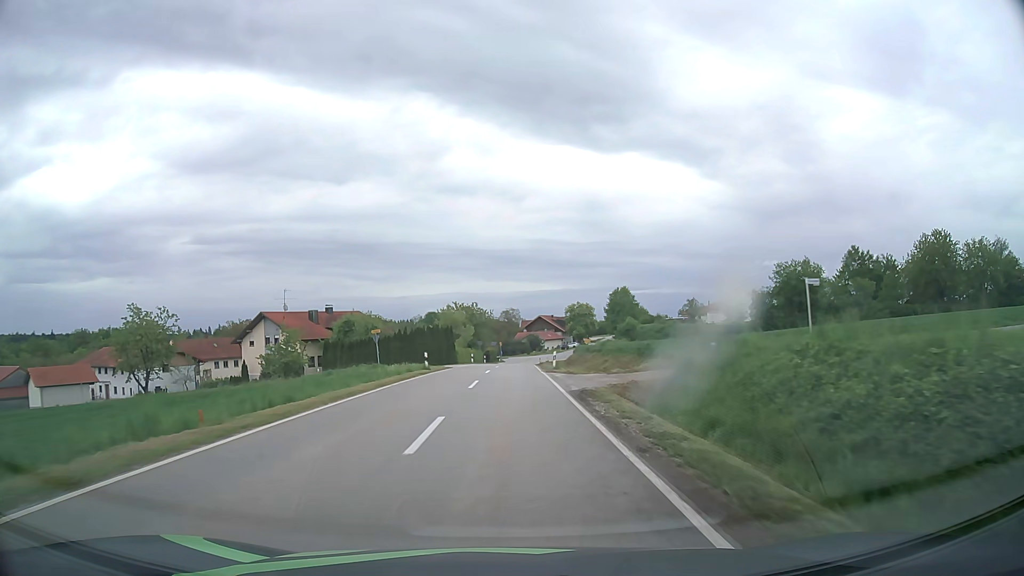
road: tertiary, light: Day
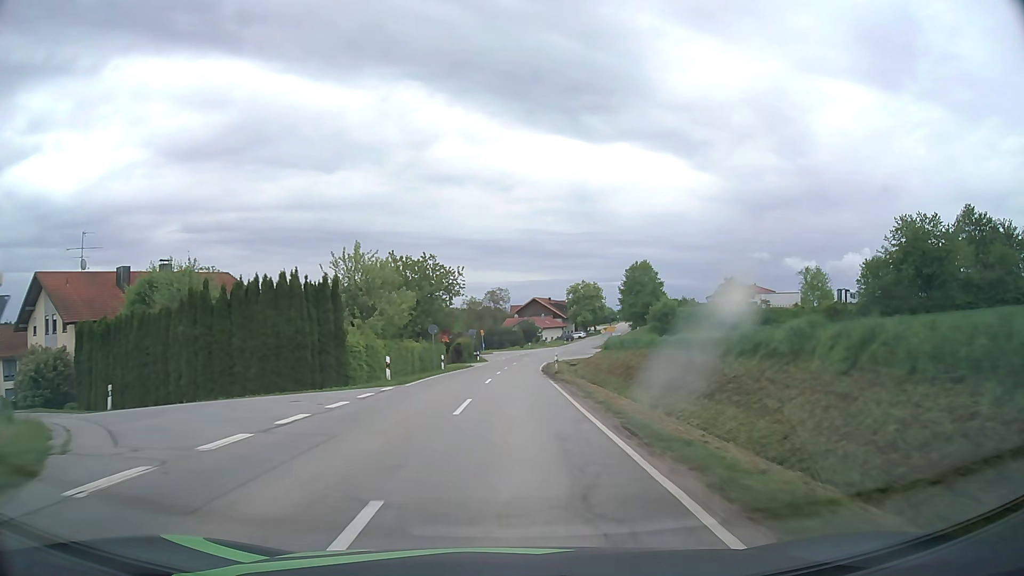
(+0.3, +42.9) m; +1°
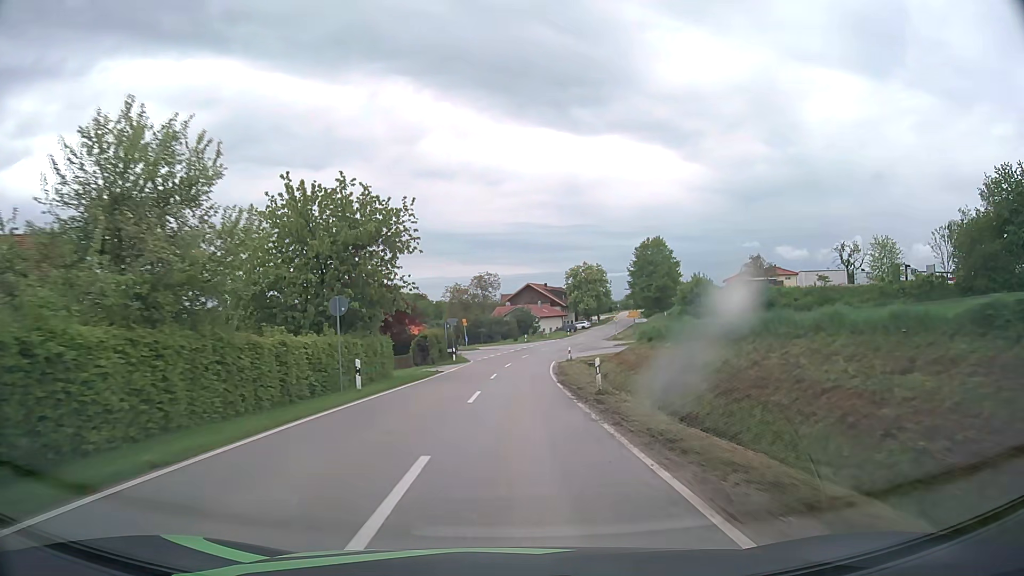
(+0.1, +21.7) m; +1°
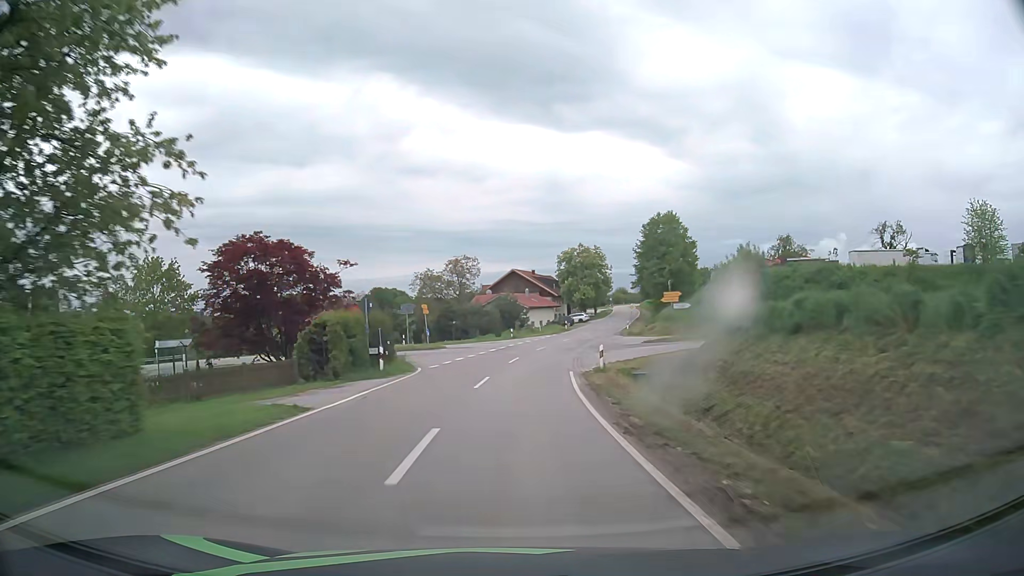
(+0.2, +21.8) m; +1°
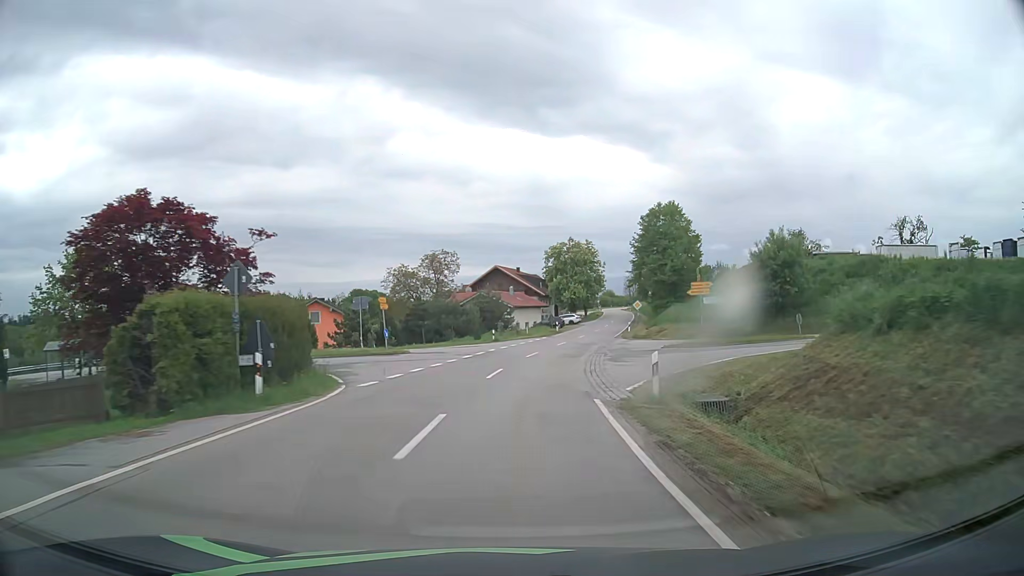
(+0.1, +10.9) m; +1°
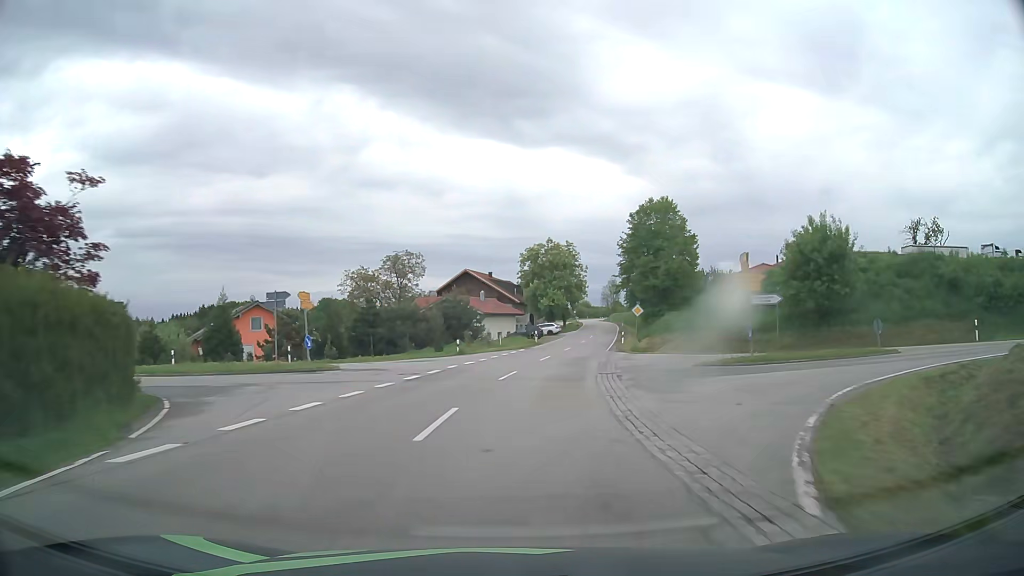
(+0.2, +10.8) m; +2°
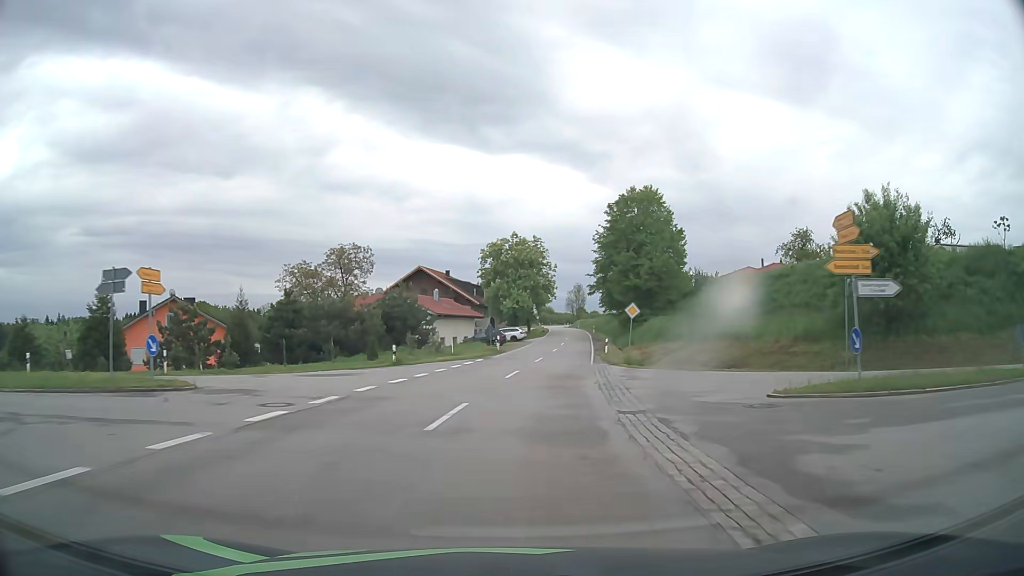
(+0.3, +10.7) m; +3°
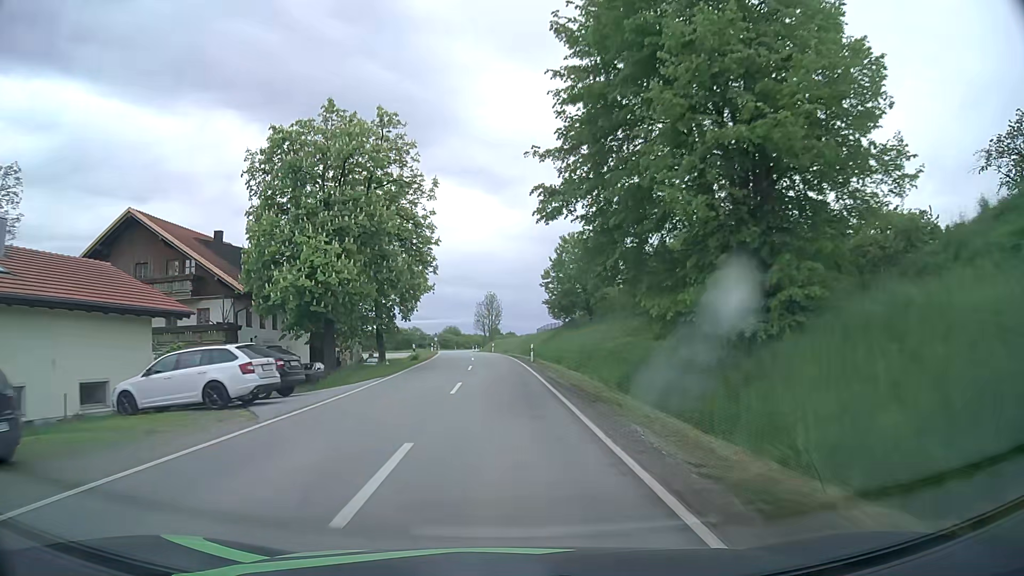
(+5.6, +52.8) m; +8°
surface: asphalt
(0, +10) (0, +20) (0, +30) (-1, +40) (-1, +50) (-2, +60) (-3, +70) (-4, +80) (-5, +90) (-6, +100) m
